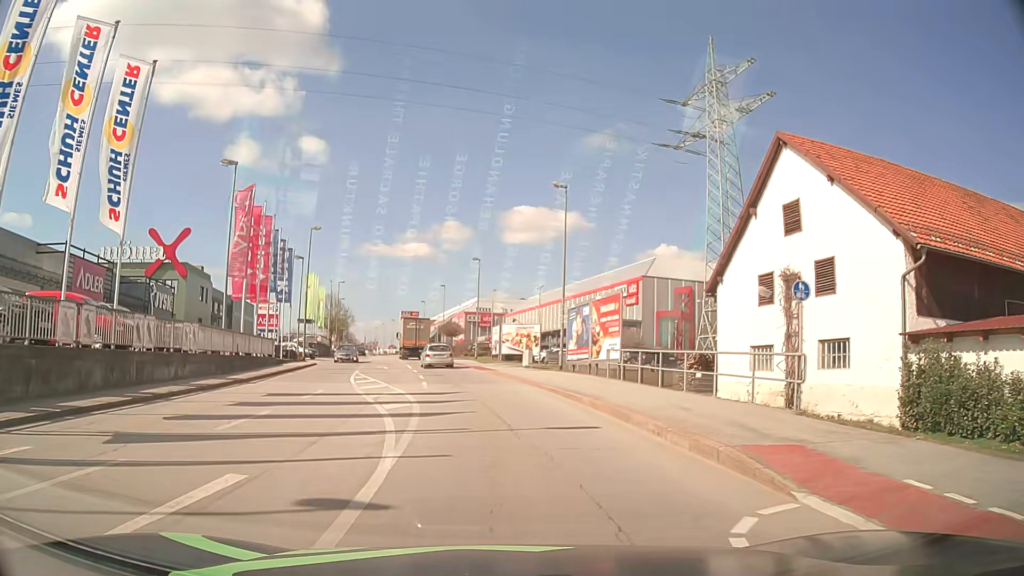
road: tertiary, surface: asphalt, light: Day
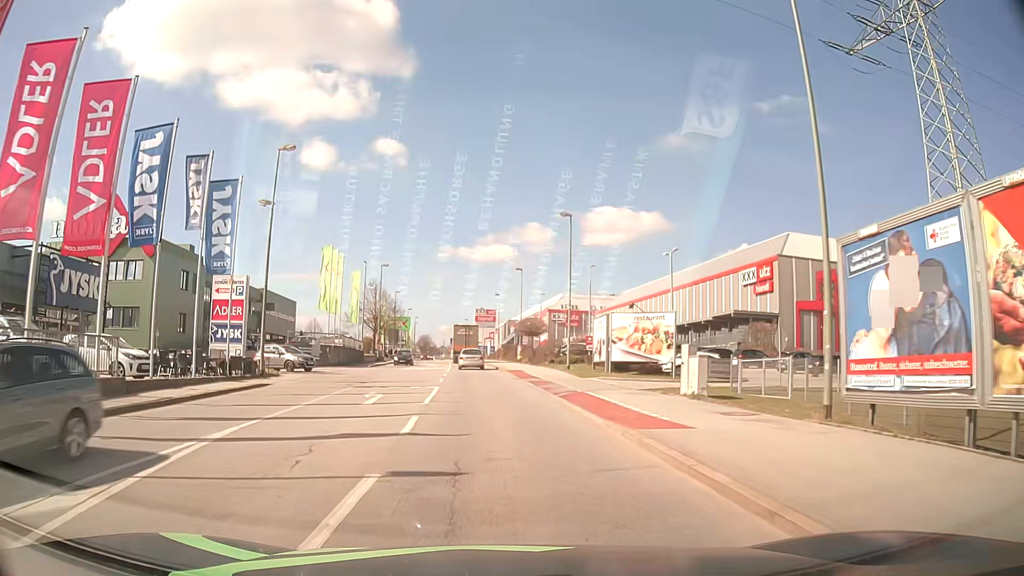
(-1.4, +23.5) m; -8°
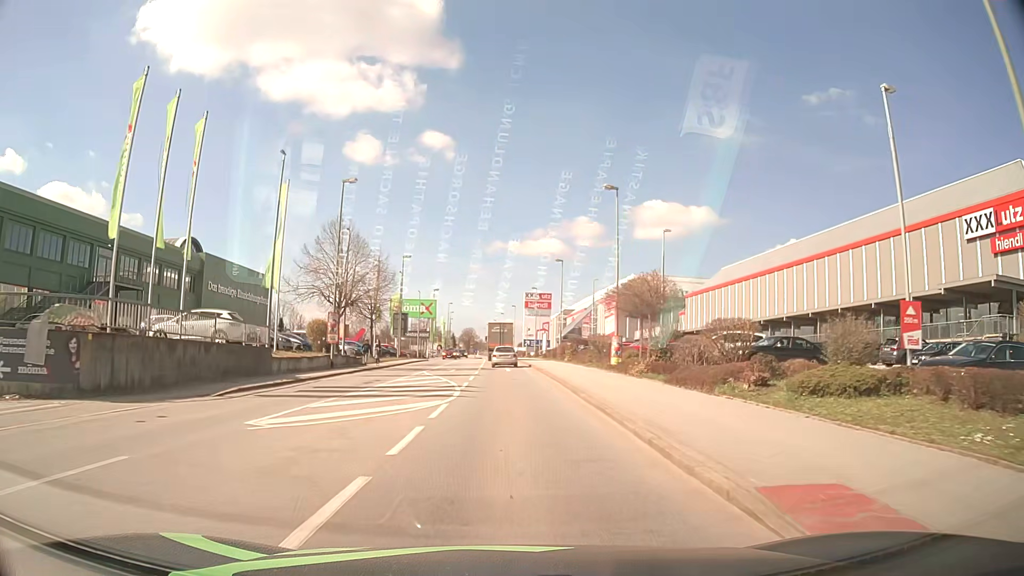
(-1.2, +35.7) m; -3°
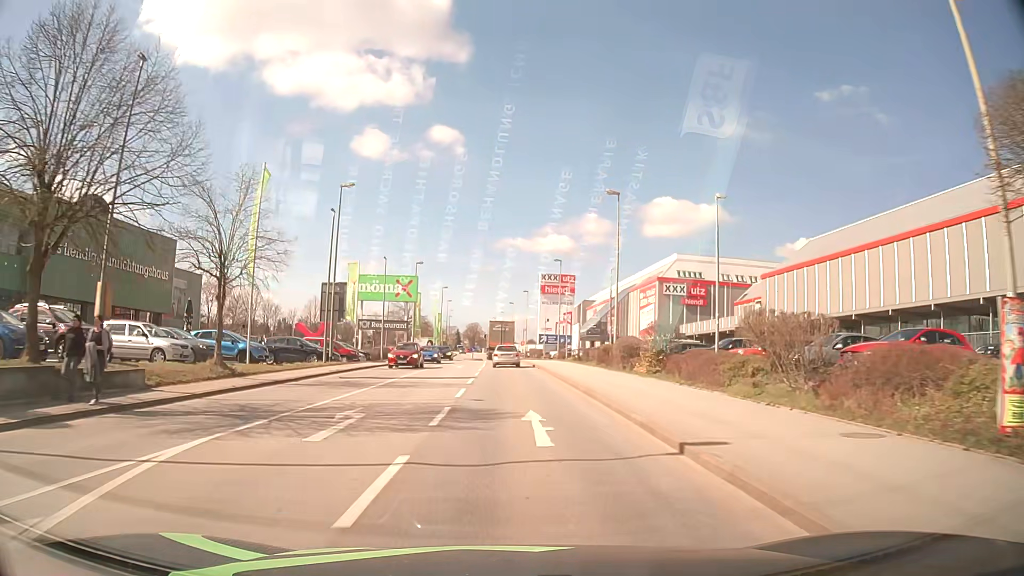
(-0.4, +29.0) m; 0°
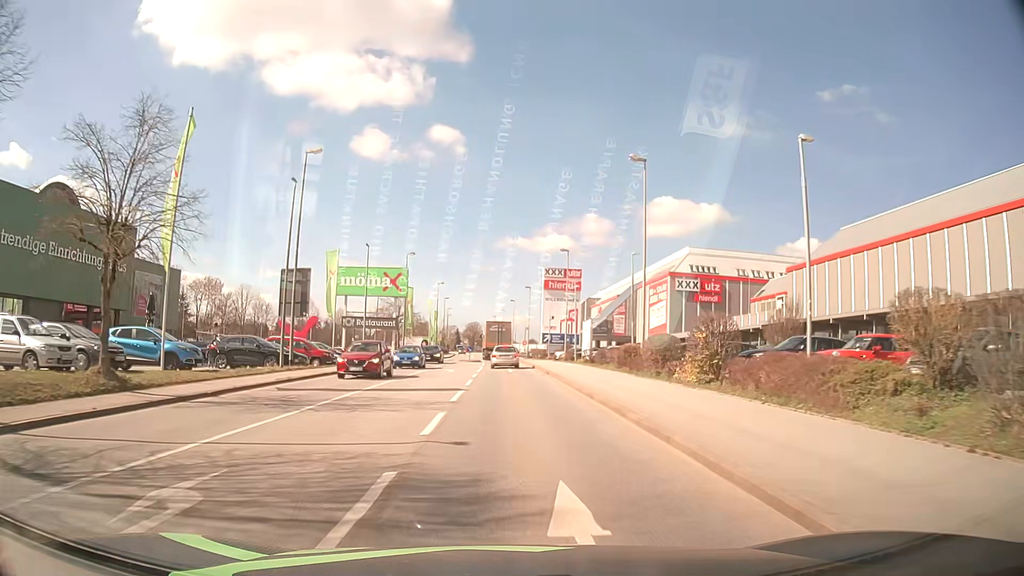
(-0.1, +7.2) m; -1°
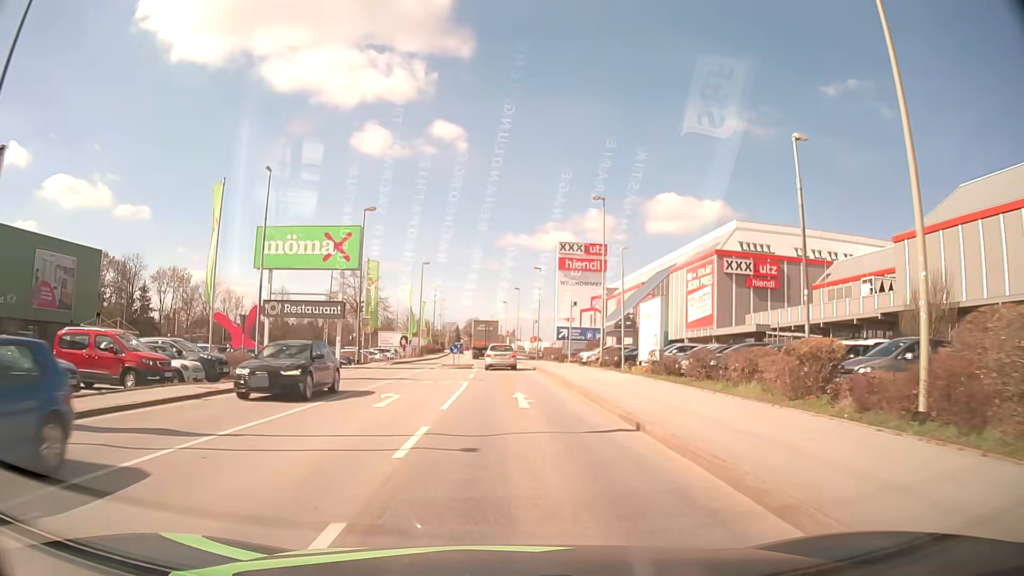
(+0.1, +20.8) m; 0°
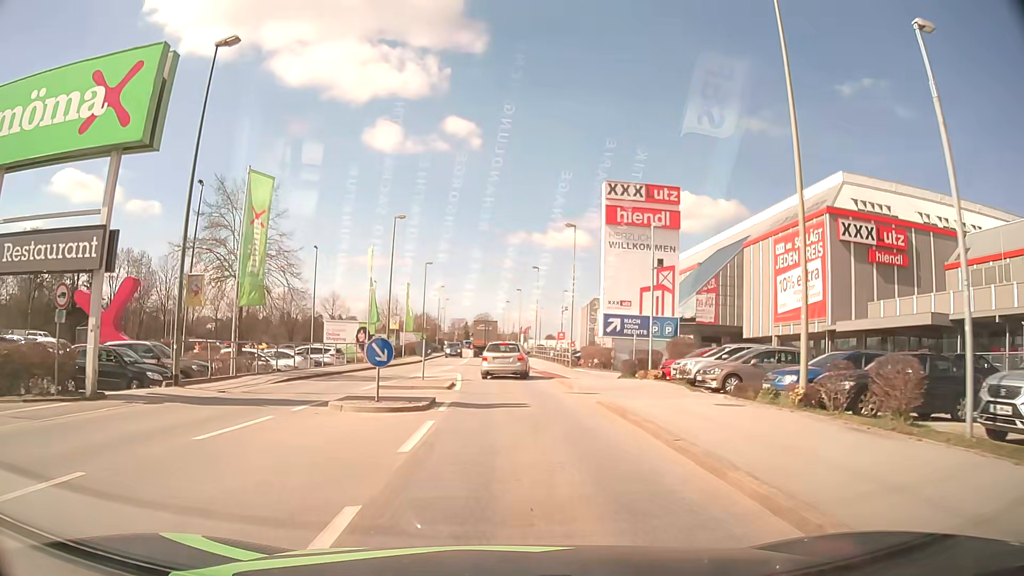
(0.0, +25.7) m; -1°
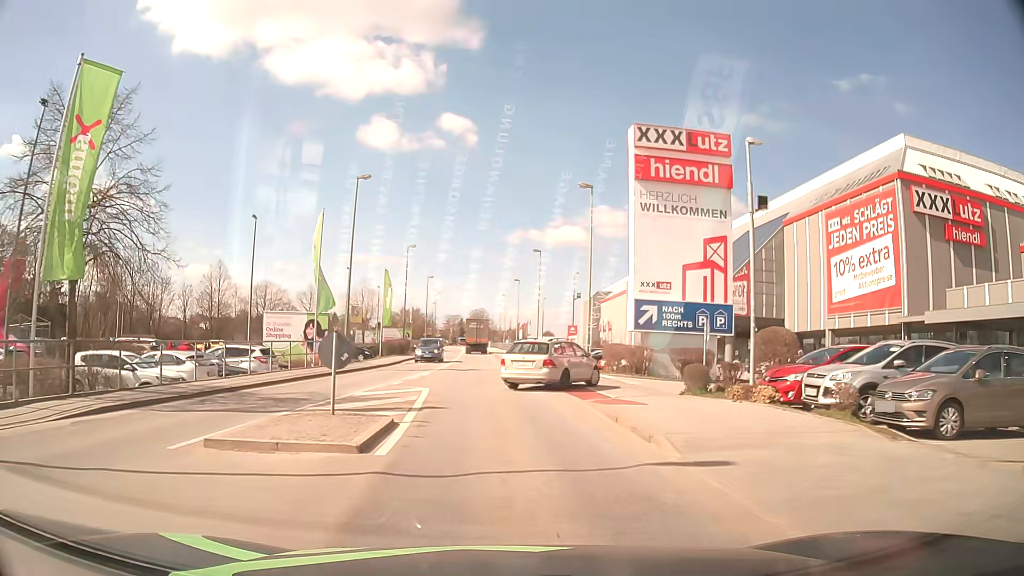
(+0.1, +11.4) m; 0°
